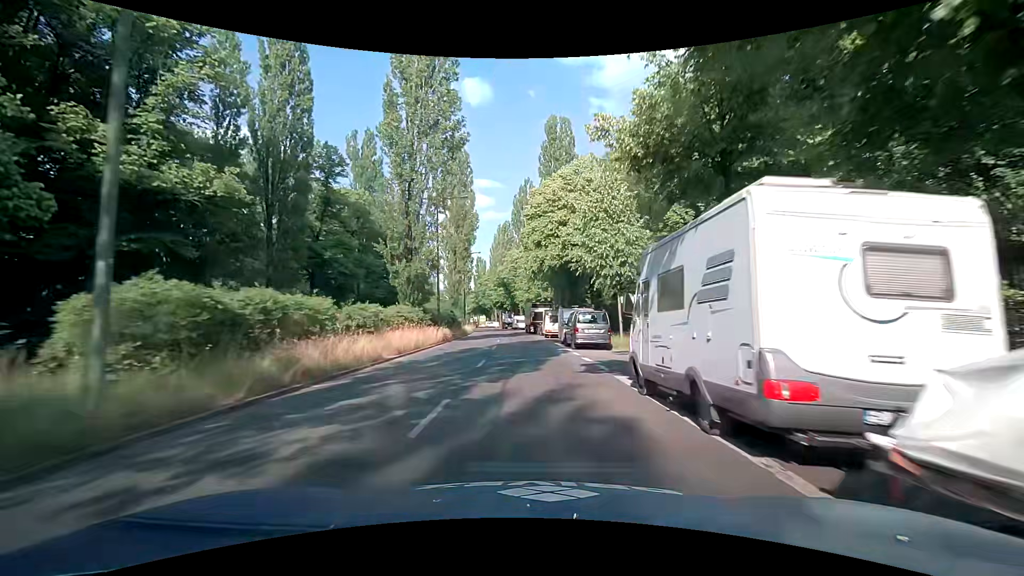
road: secondary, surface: asphalt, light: Day
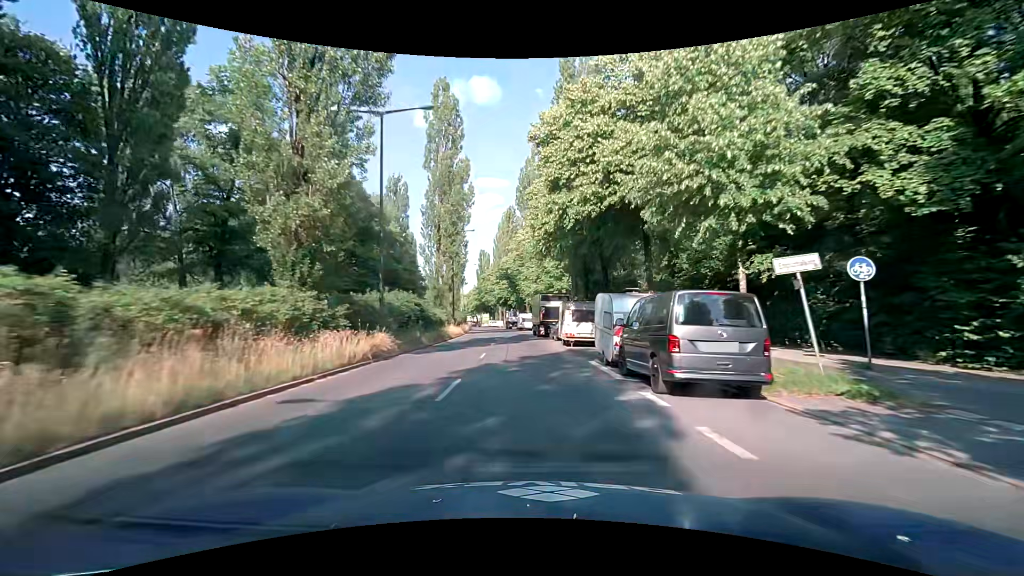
(-0.1, +15.7) m; -2°
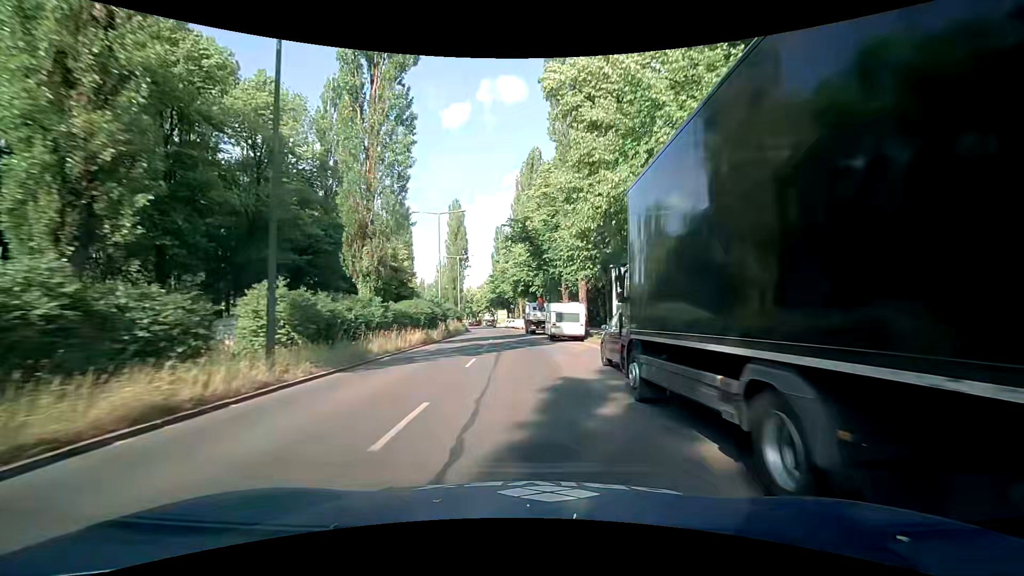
(-0.4, +39.3) m; -1°
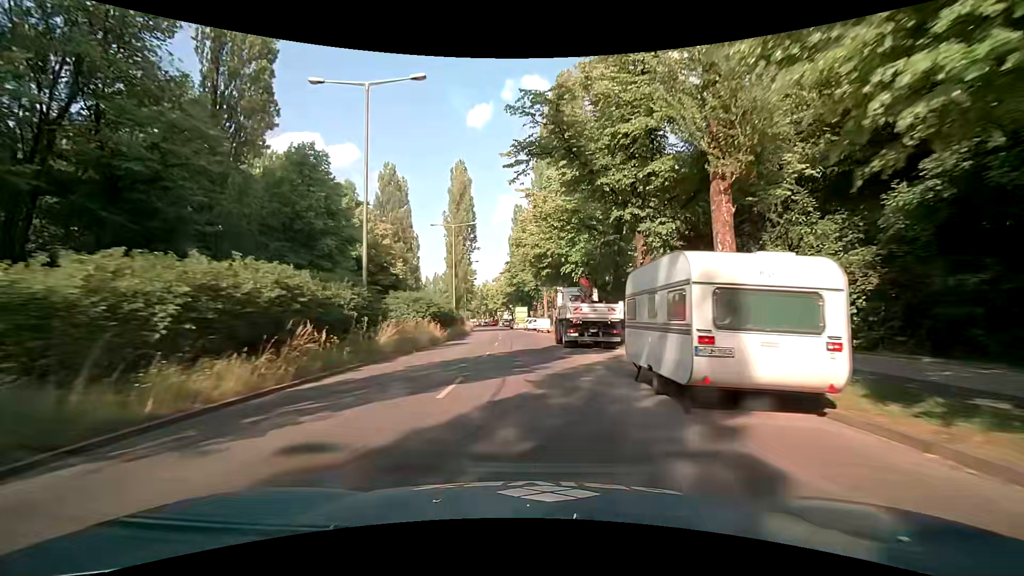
(-1.0, +23.7) m; -3°
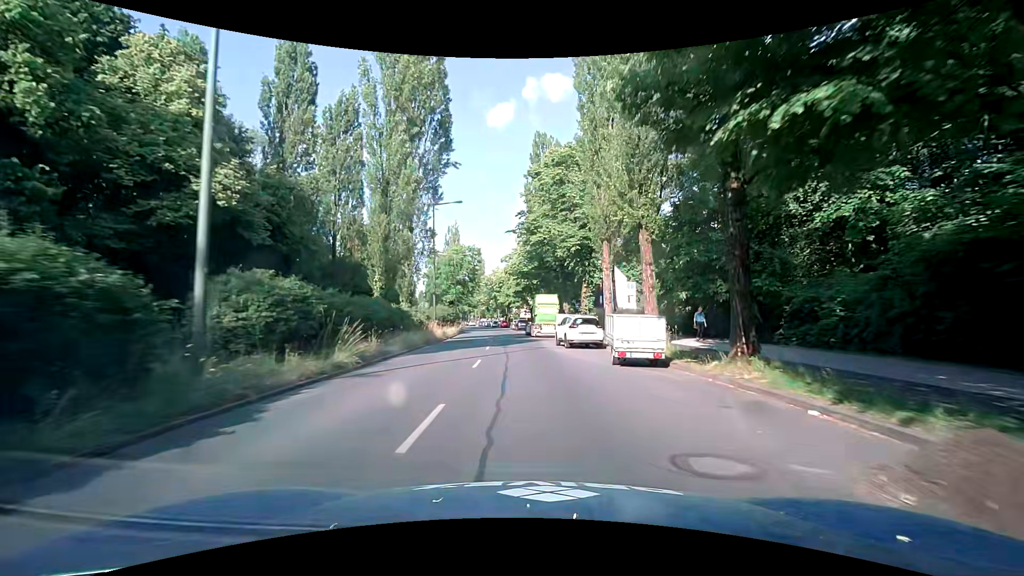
(-2.0, +39.7) m; -4°
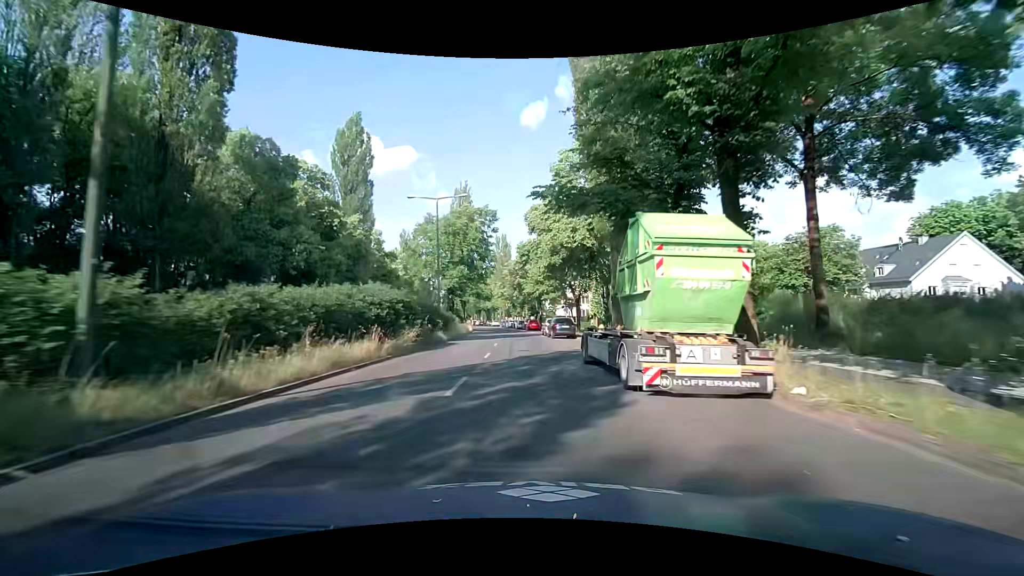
(-0.9, +32.4) m; -4°
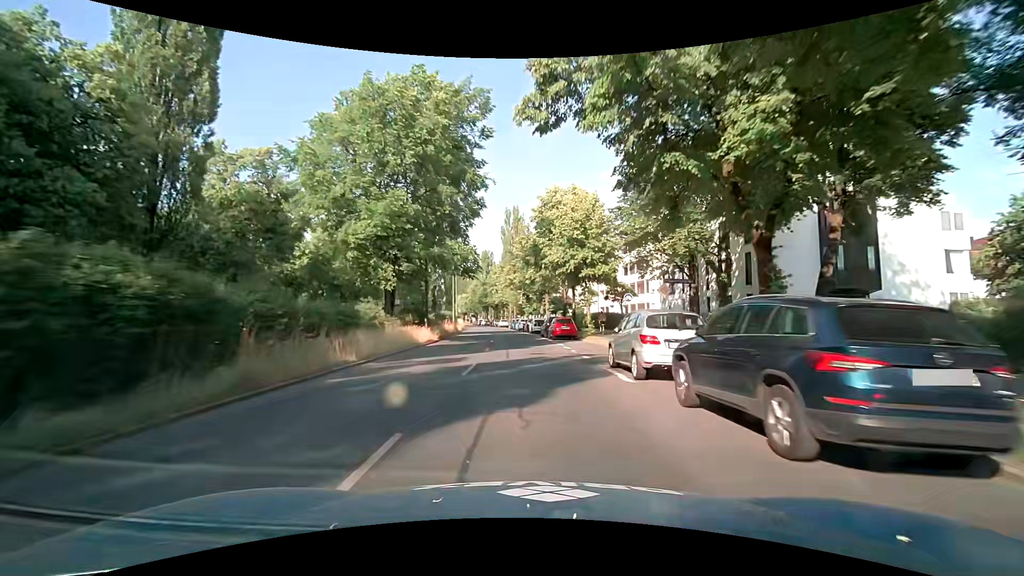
(-0.6, +33.2) m; -3°
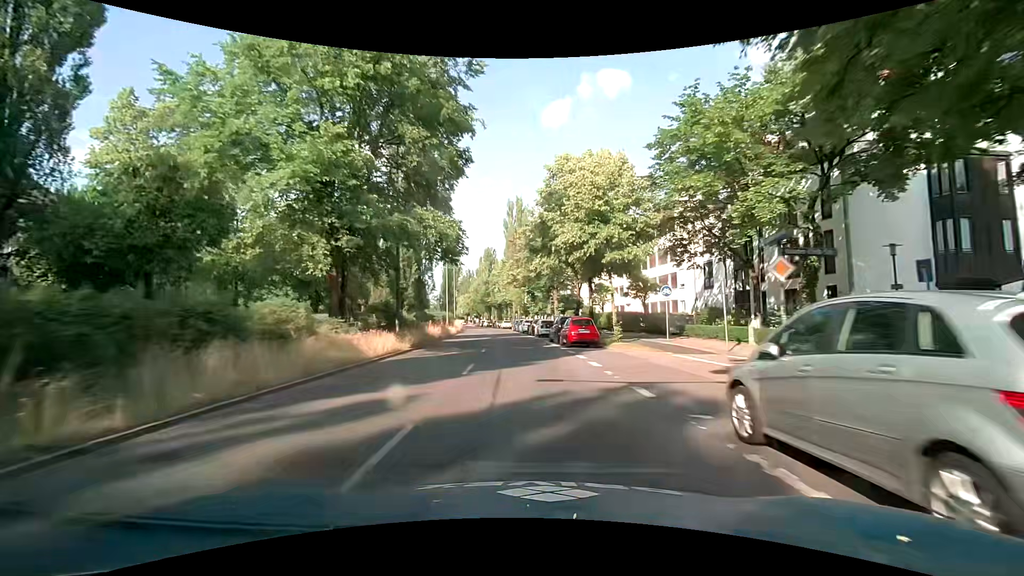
(+0.1, +8.4) m; +1°
(0, +10) (0, +20) (-1, +30) (-2, +40) (-3, +50) (-4, +60) (-5, +70) (-6, +80) (-8, +90) (-9, +99) m
